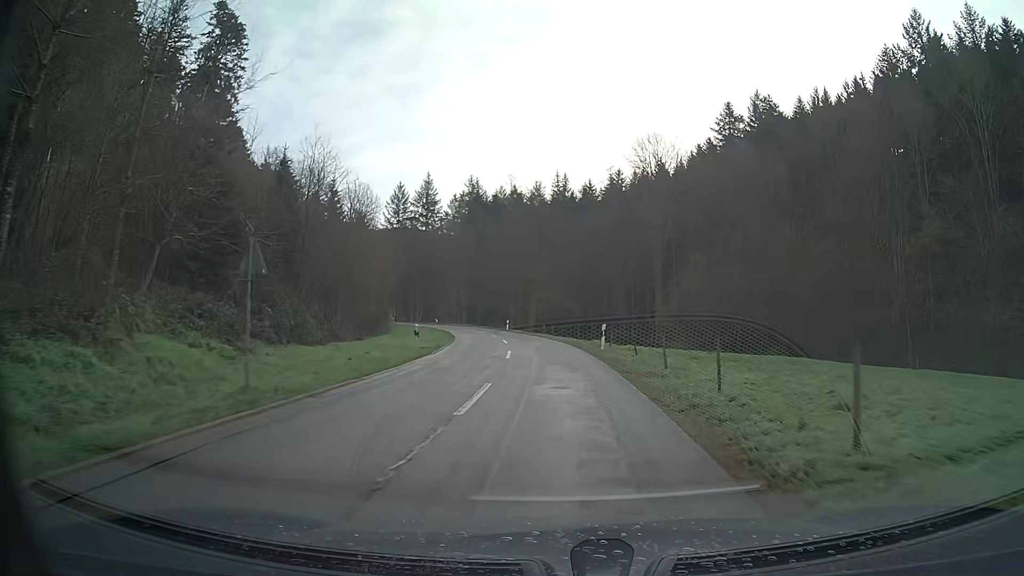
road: tertiary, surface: asphalt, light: Day
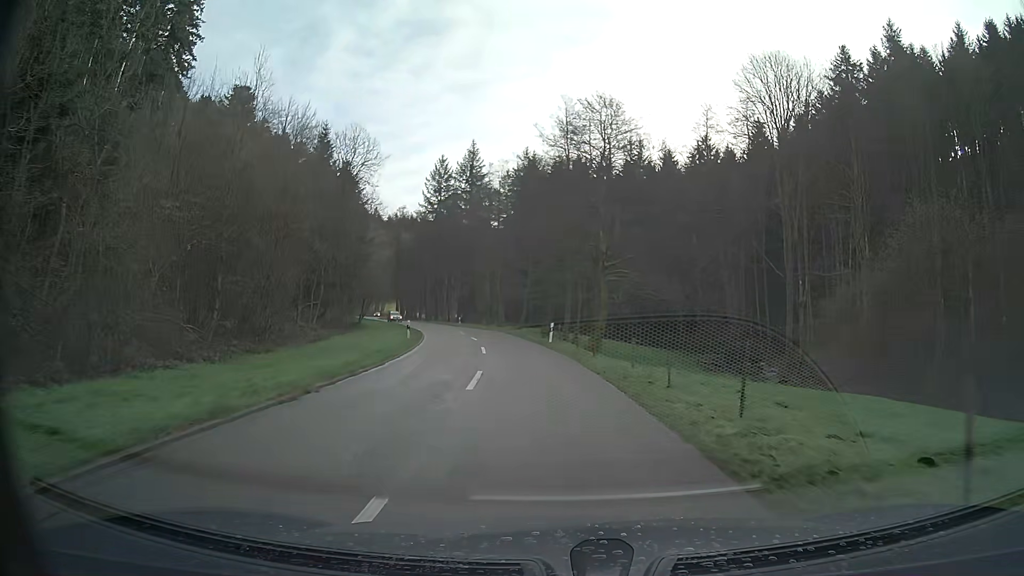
(-1.3, +32.8) m; -6°
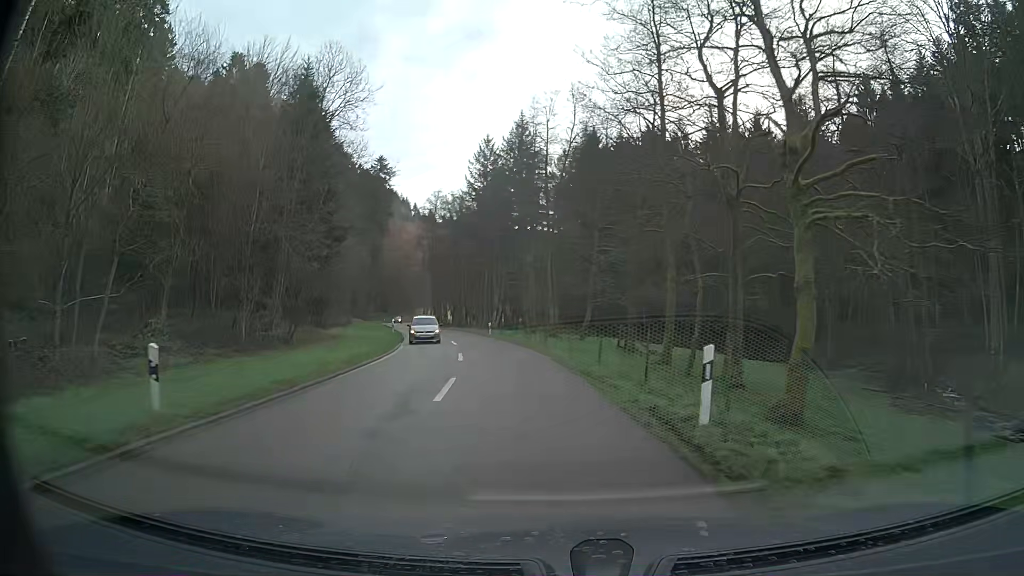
(-1.2, +25.0) m; -6°
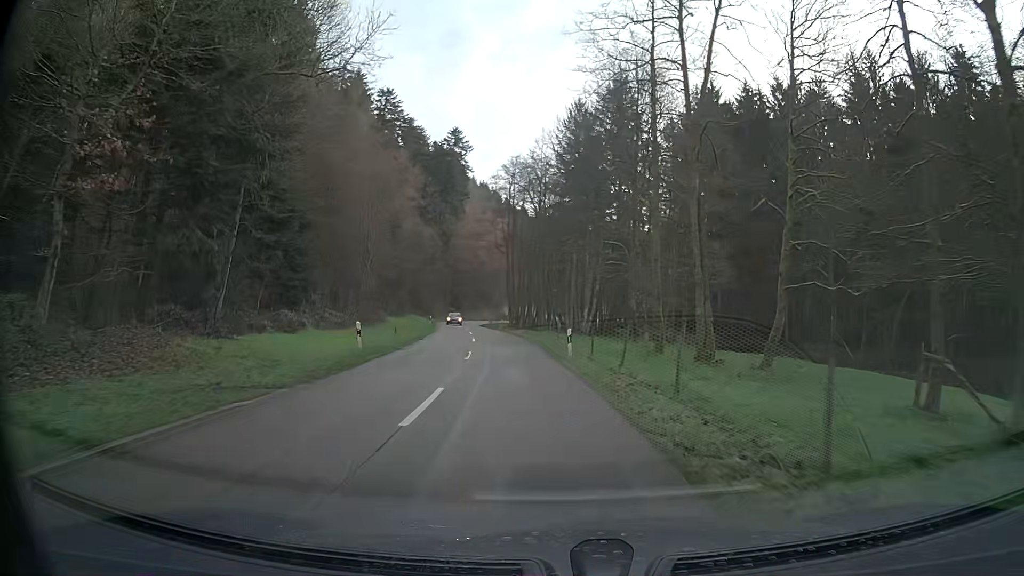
(-1.7, +25.3) m; -8°
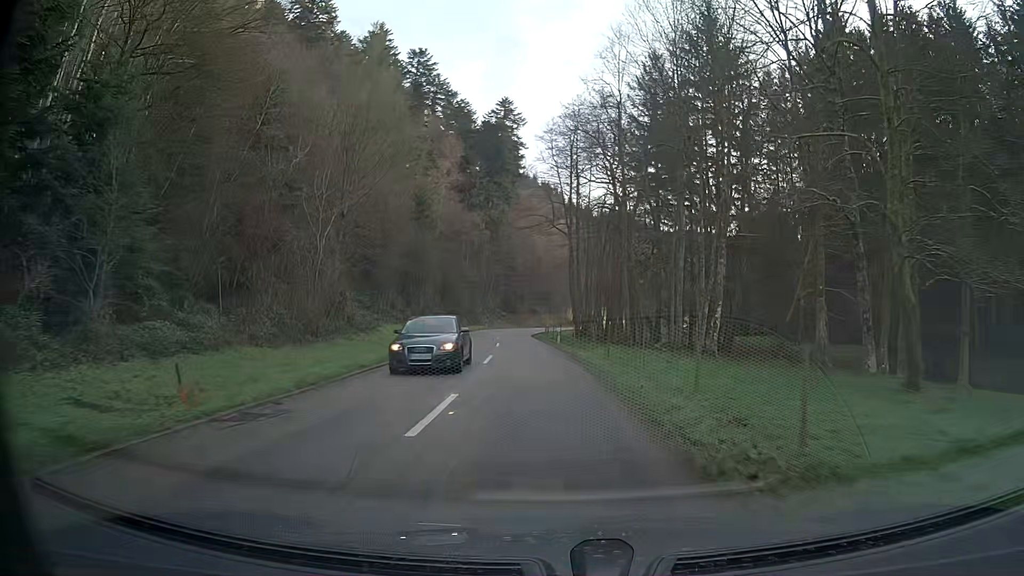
(-1.3, +25.4) m; -5°
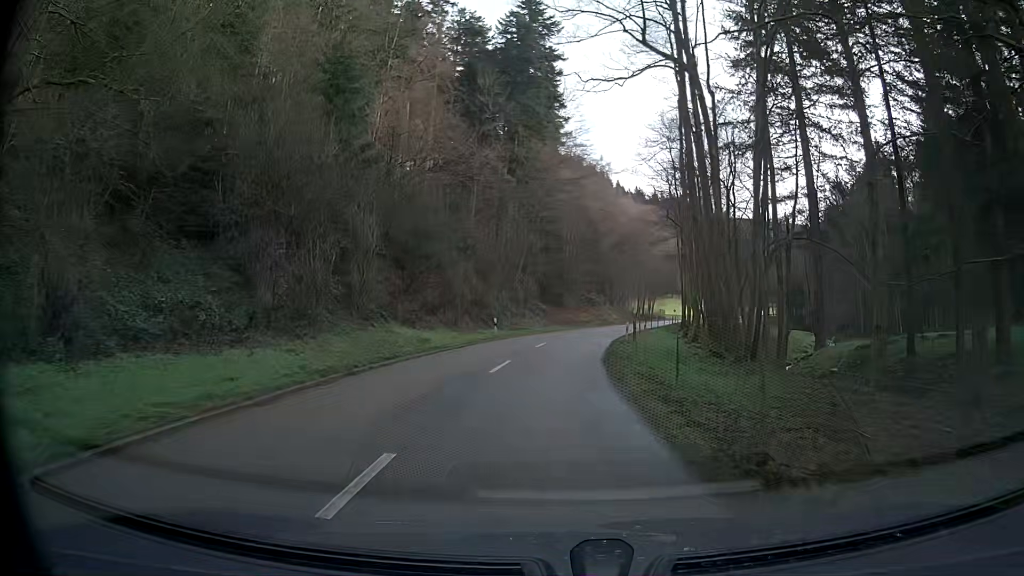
(-1.5, +42.2) m; -3°
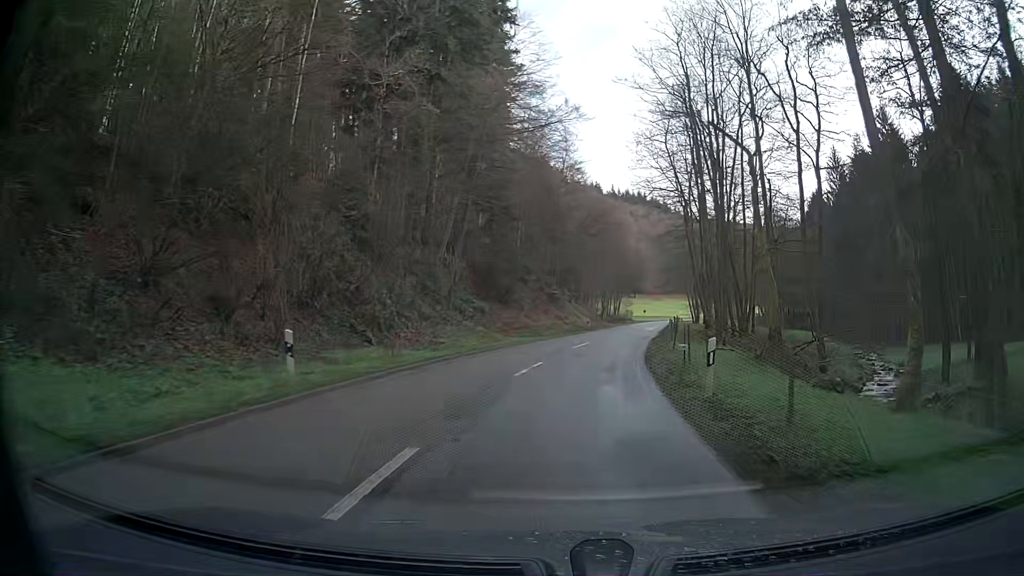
(+0.8, +25.0) m; +5°
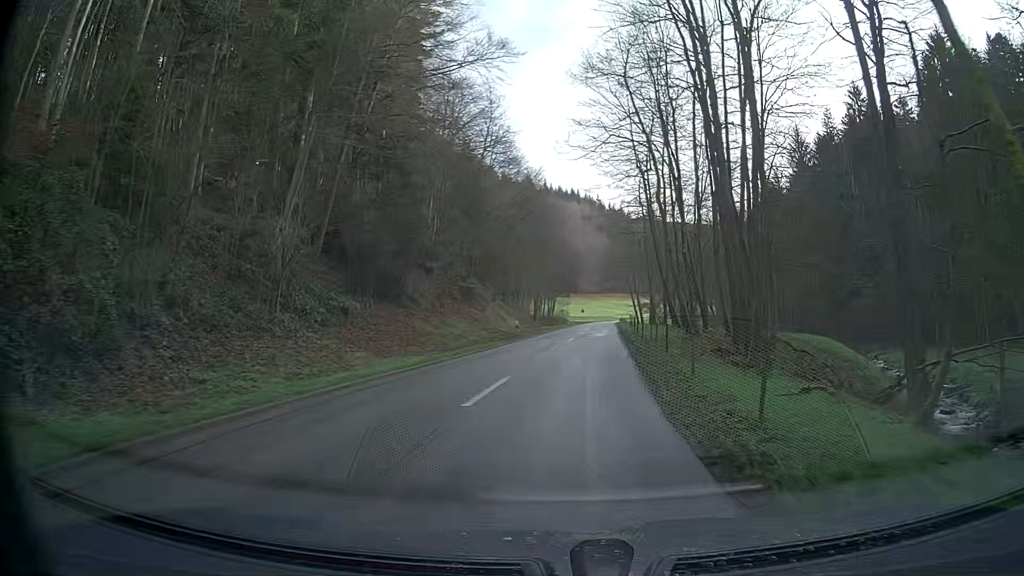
(+0.7, +16.5) m; +5°
